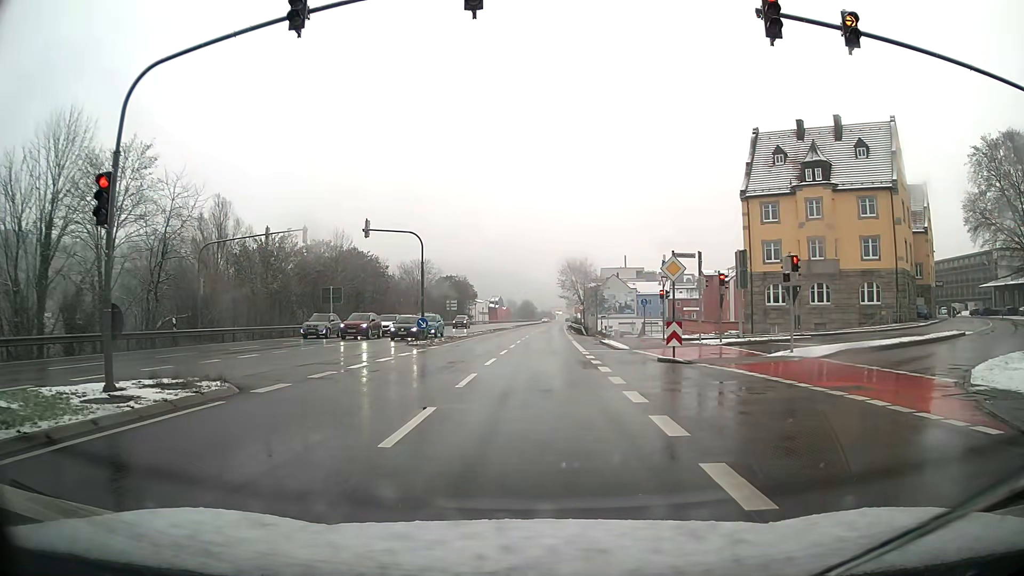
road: primary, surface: asphalt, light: Day
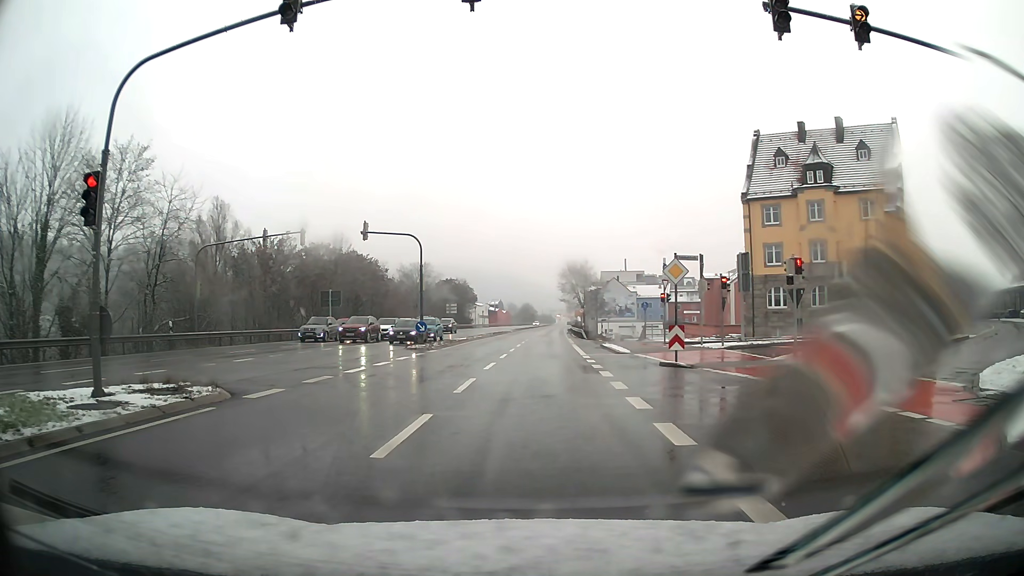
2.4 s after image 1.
(0.0, +0.4) m; 0°
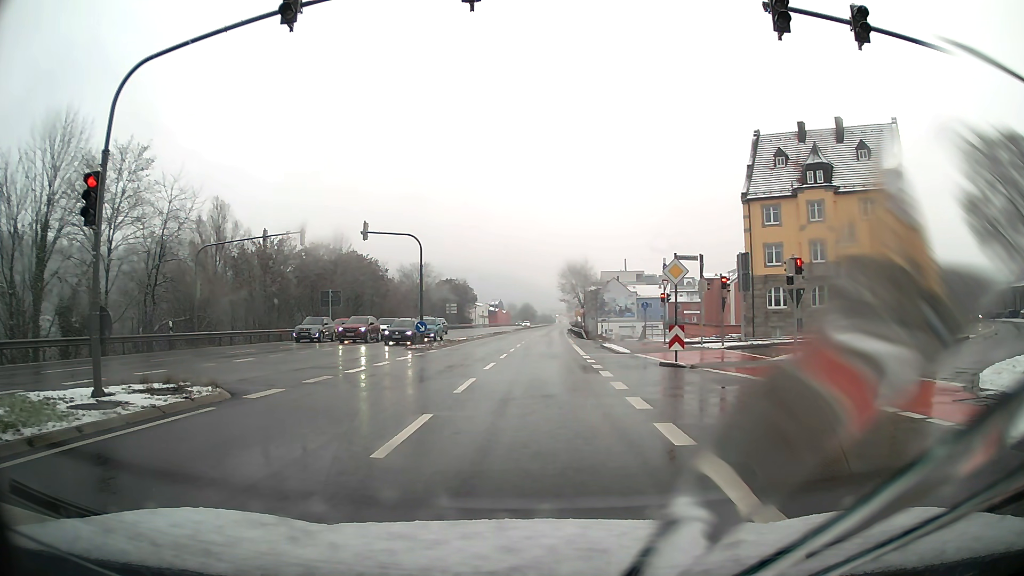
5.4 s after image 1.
(0.0, 0.0) m; 0°
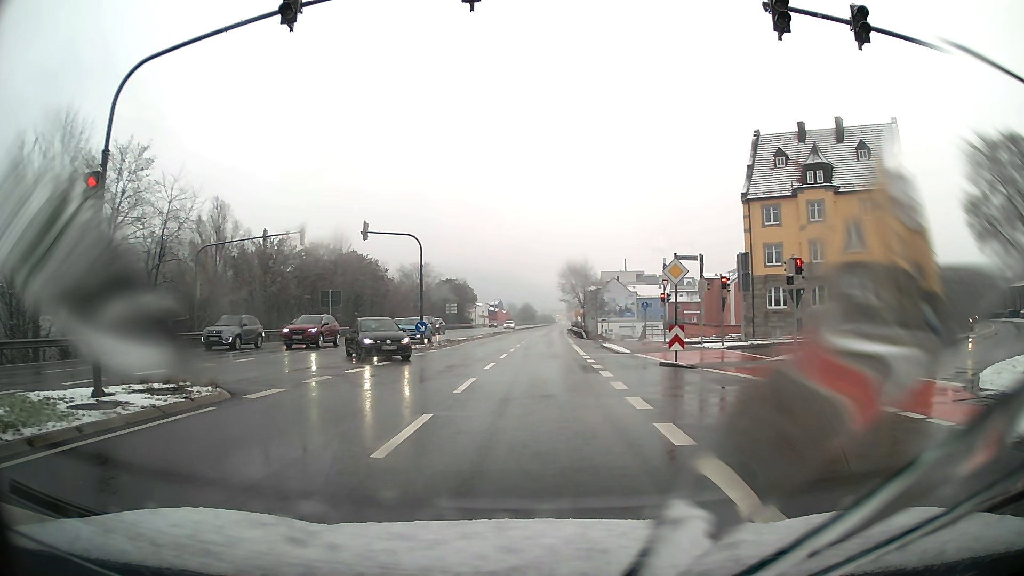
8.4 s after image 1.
(0.0, 0.0) m; 0°
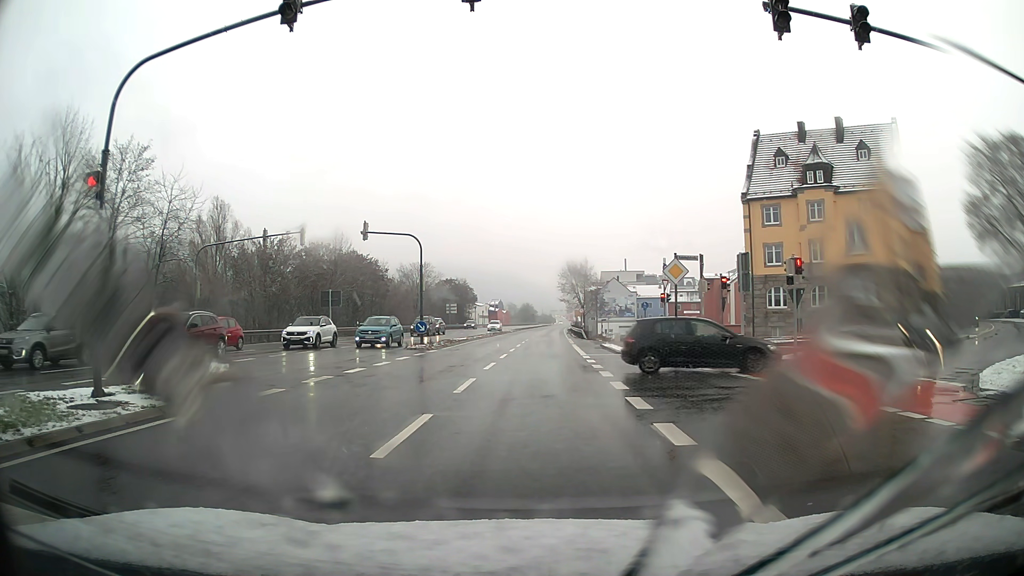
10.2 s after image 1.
(0.0, 0.0) m; 0°
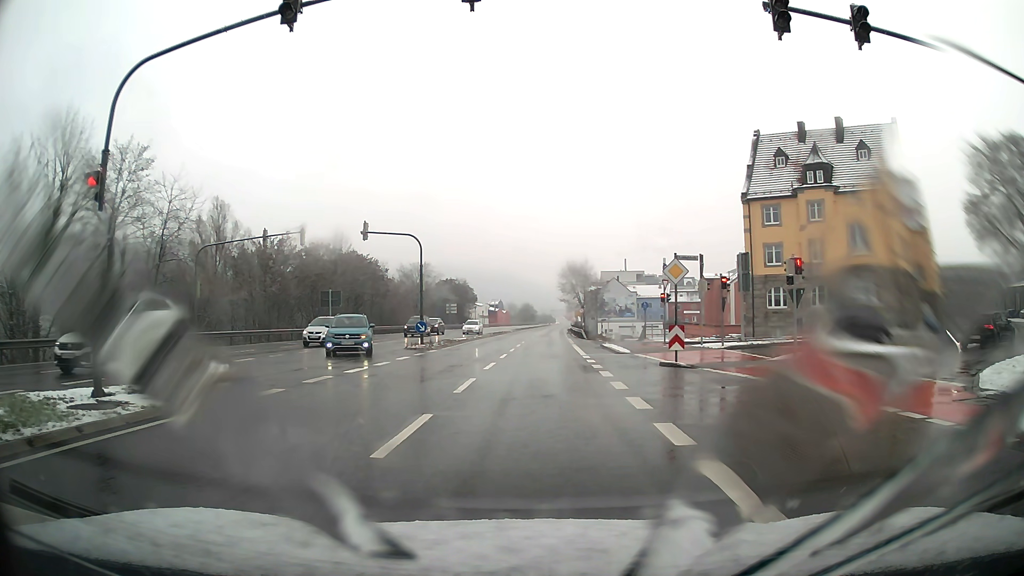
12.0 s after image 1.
(0.0, 0.0) m; 0°
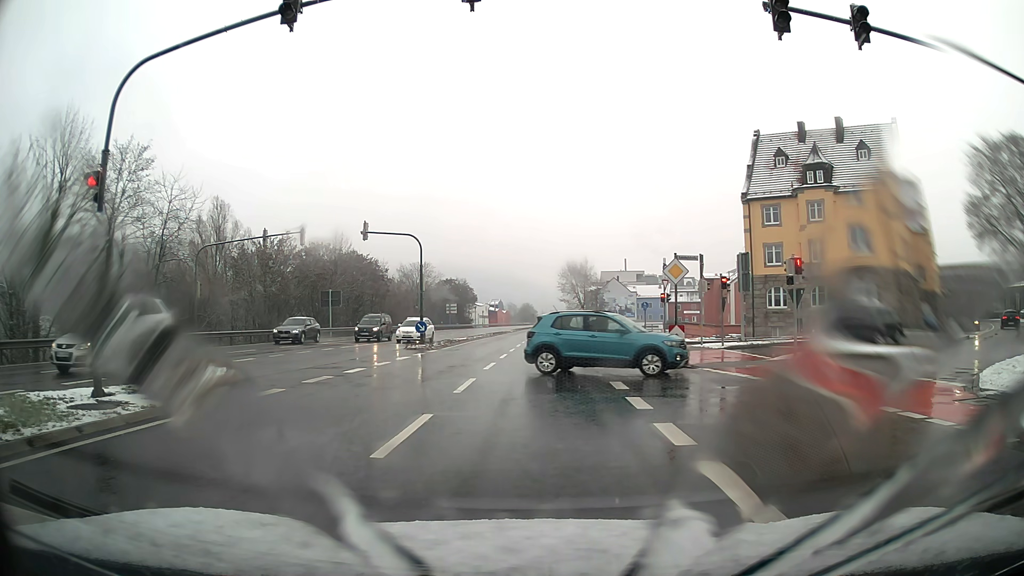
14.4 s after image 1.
(0.0, 0.0) m; 0°
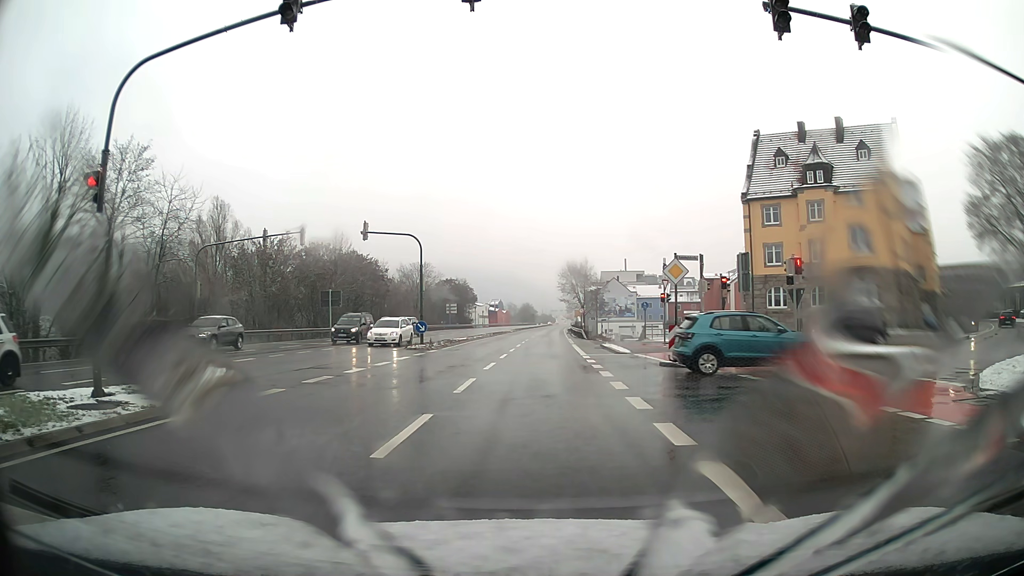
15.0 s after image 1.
(0.0, 0.0) m; 0°
